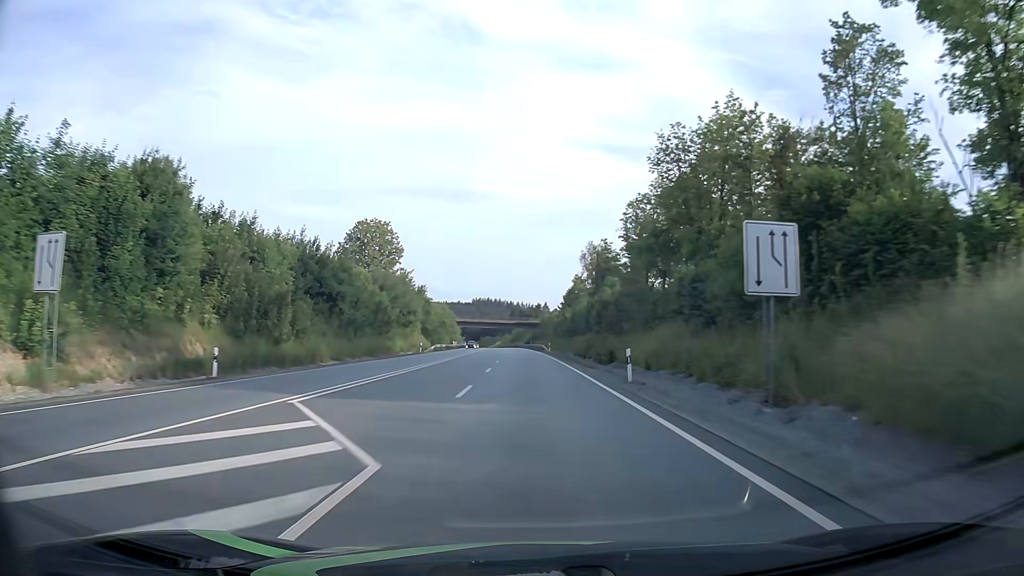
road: primary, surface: asphalt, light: Day
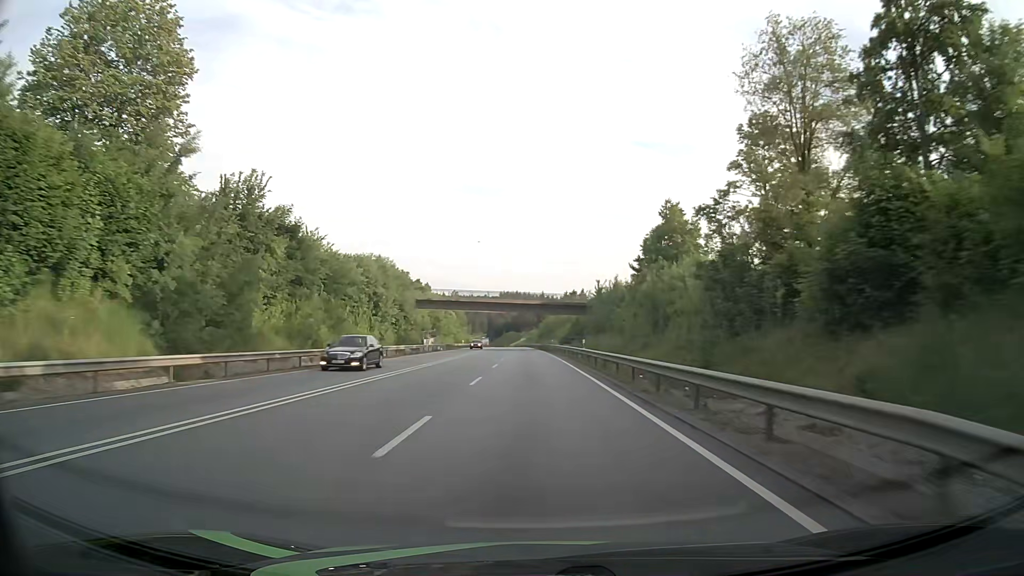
(-1.9, +79.5) m; -3°
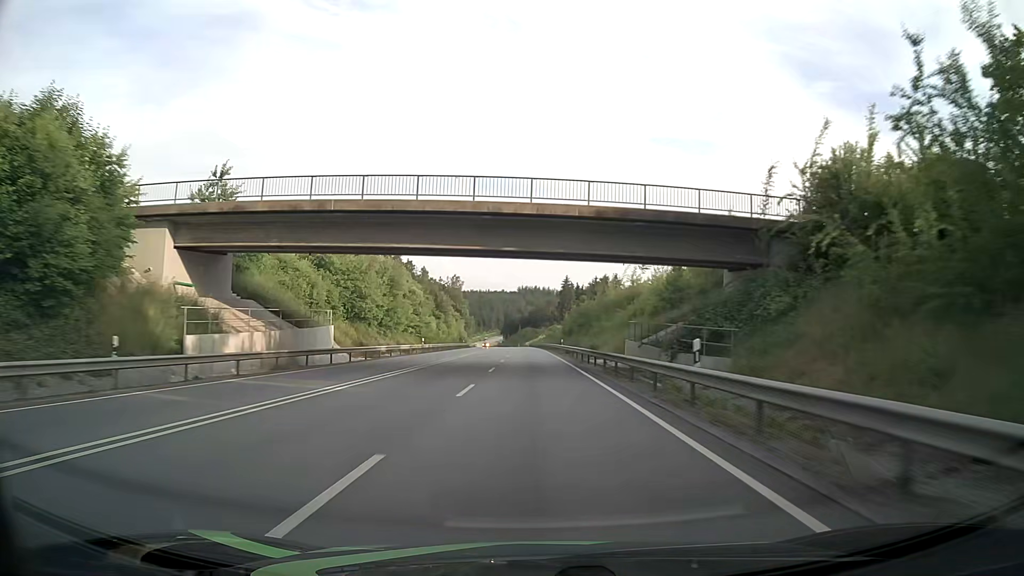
(-0.8, +63.5) m; -2°
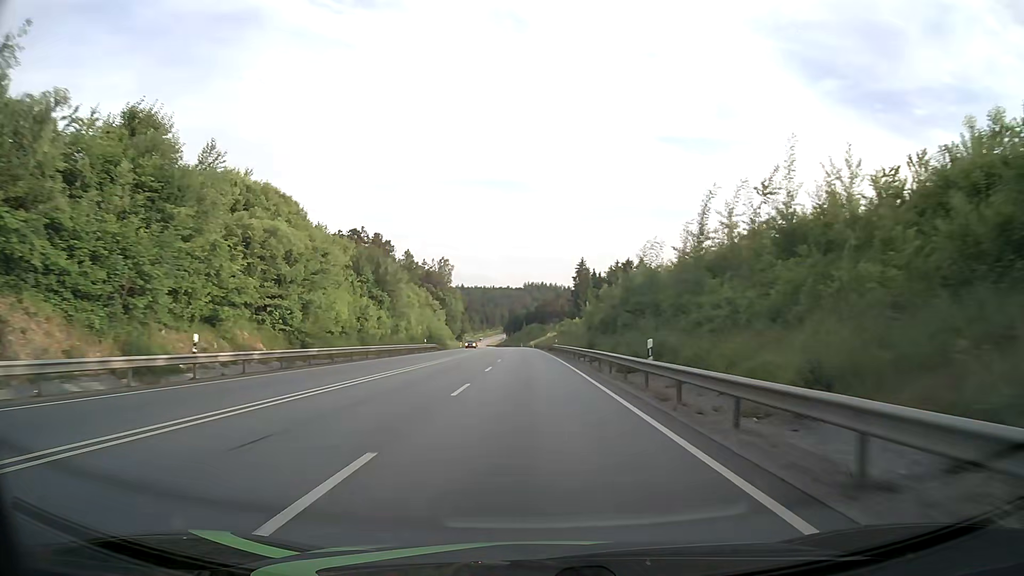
(-0.3, +47.6) m; 0°
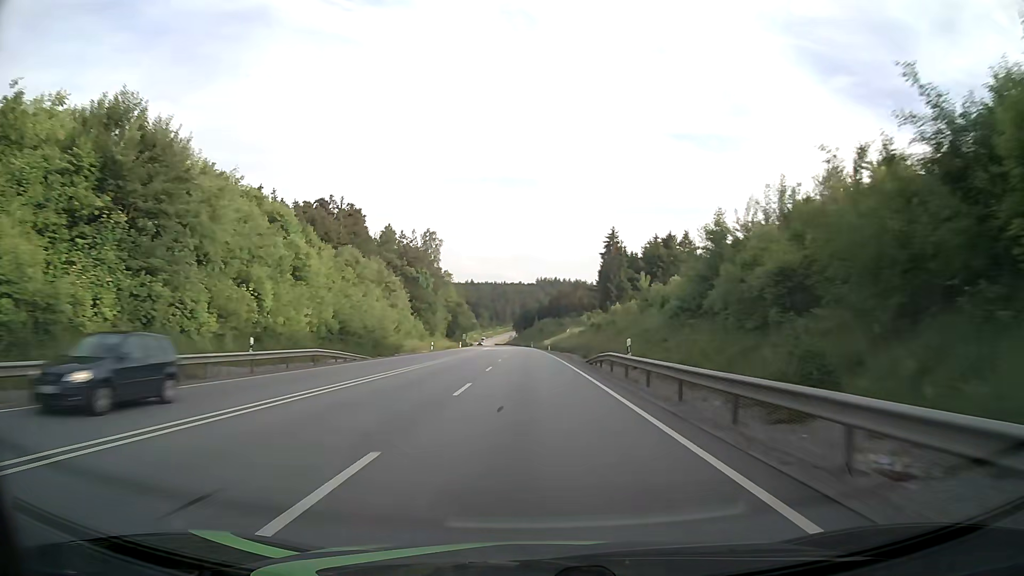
(-0.5, +47.6) m; -1°
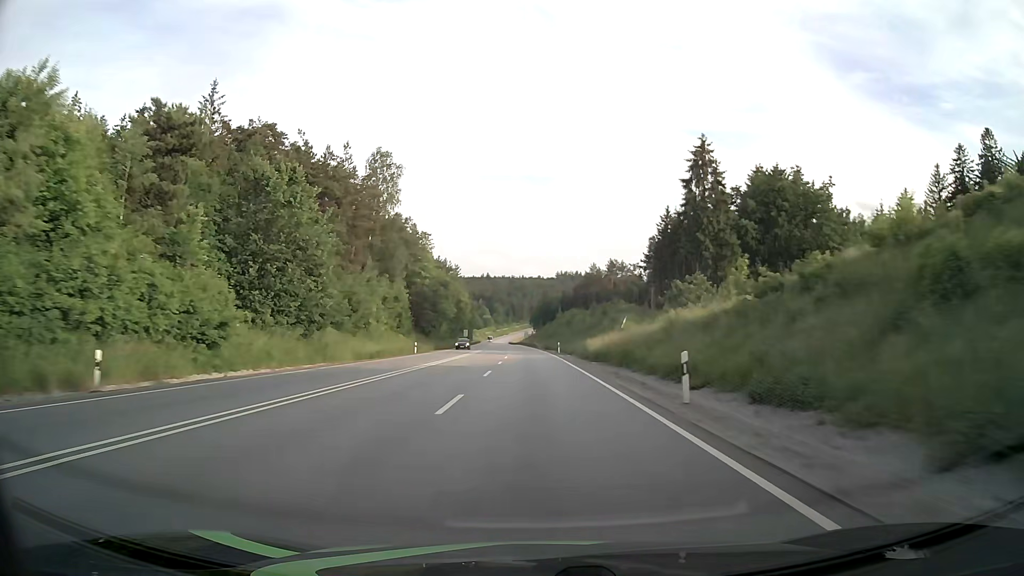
(-0.9, +63.4) m; -2°
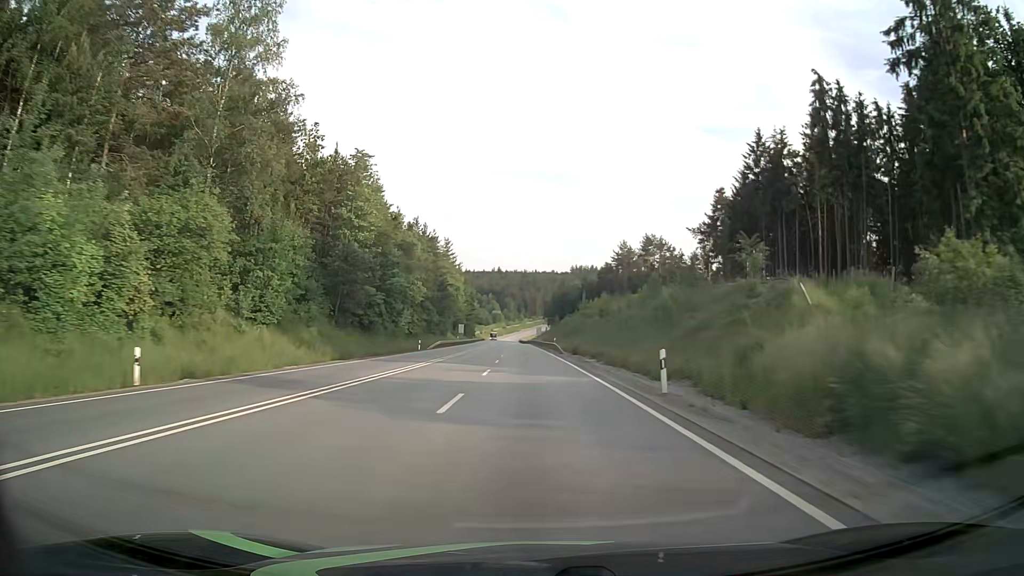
(-0.4, +47.6) m; -1°
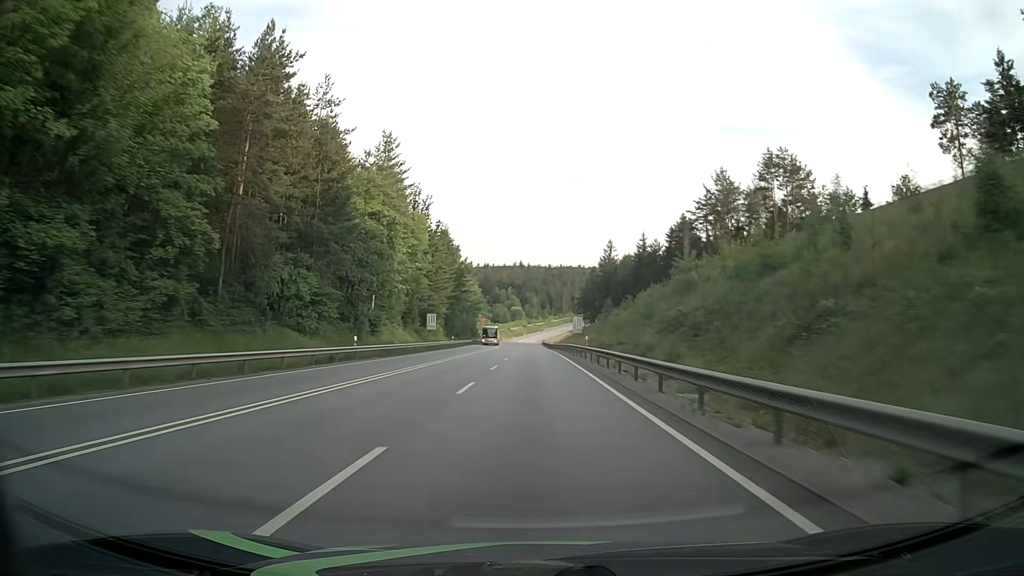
(-1.5, +79.1) m; -2°
